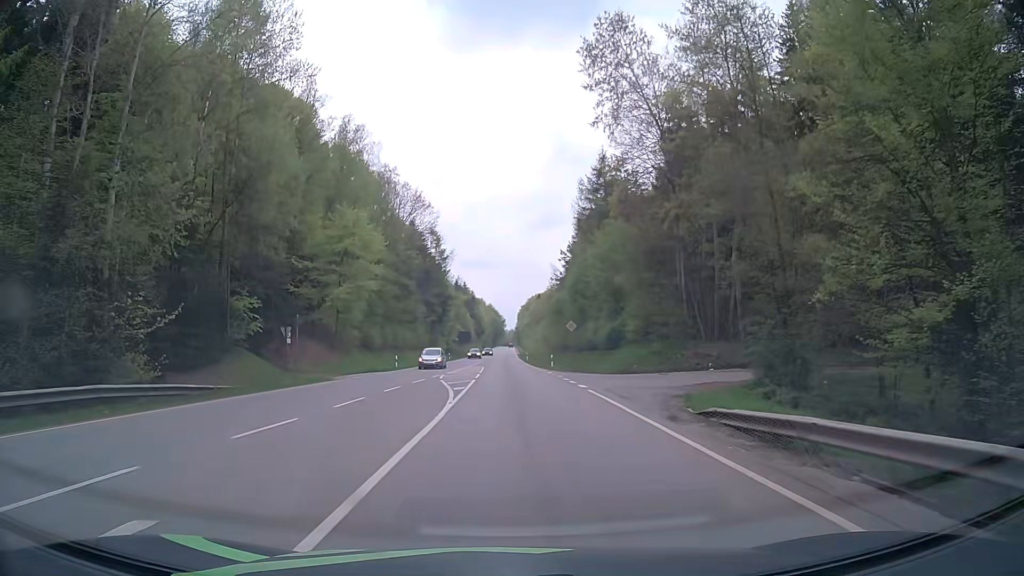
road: secondary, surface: asphalt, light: Day
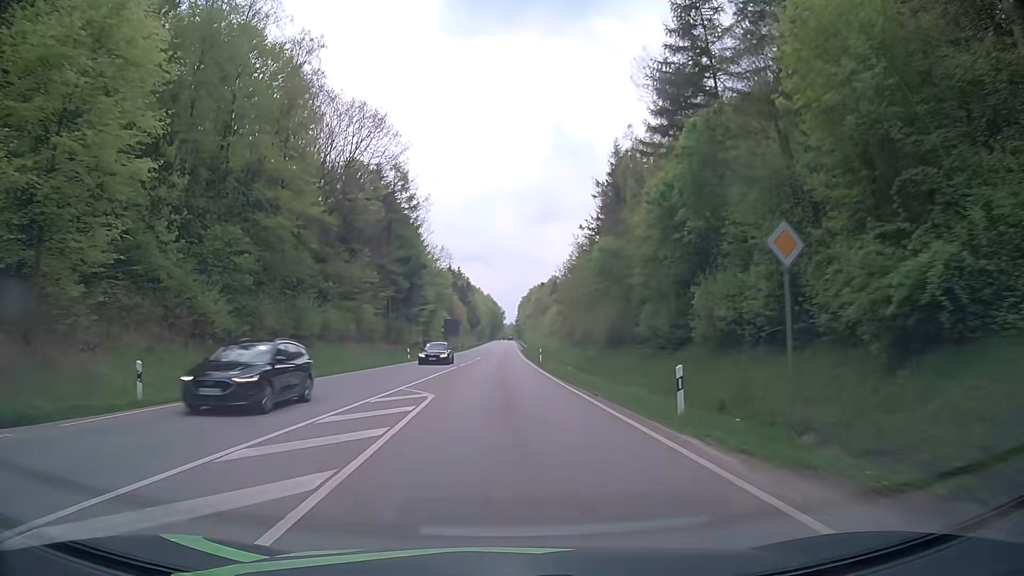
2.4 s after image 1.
(-0.2, +37.3) m; 0°
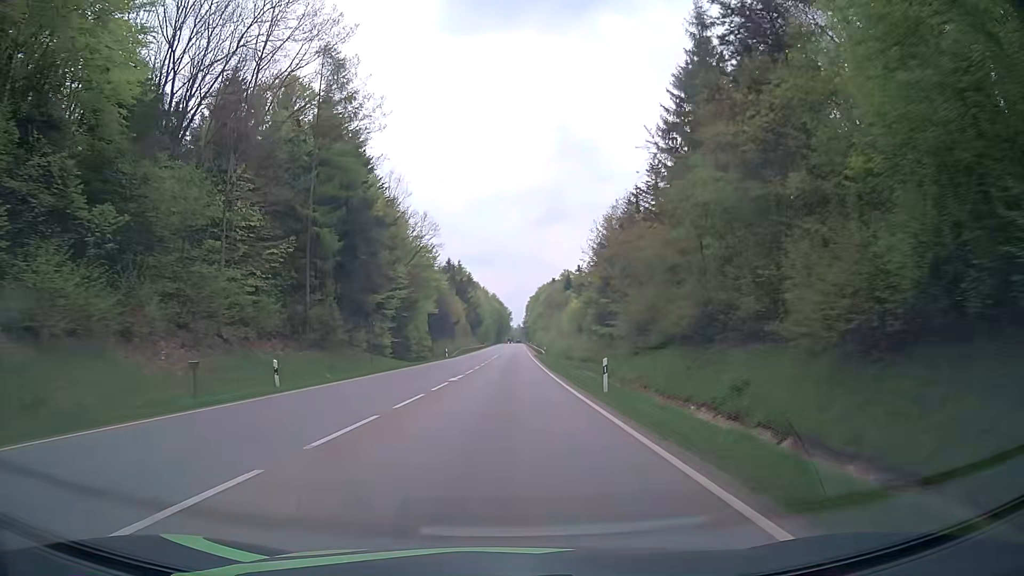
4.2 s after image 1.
(0.0, +32.3) m; 0°
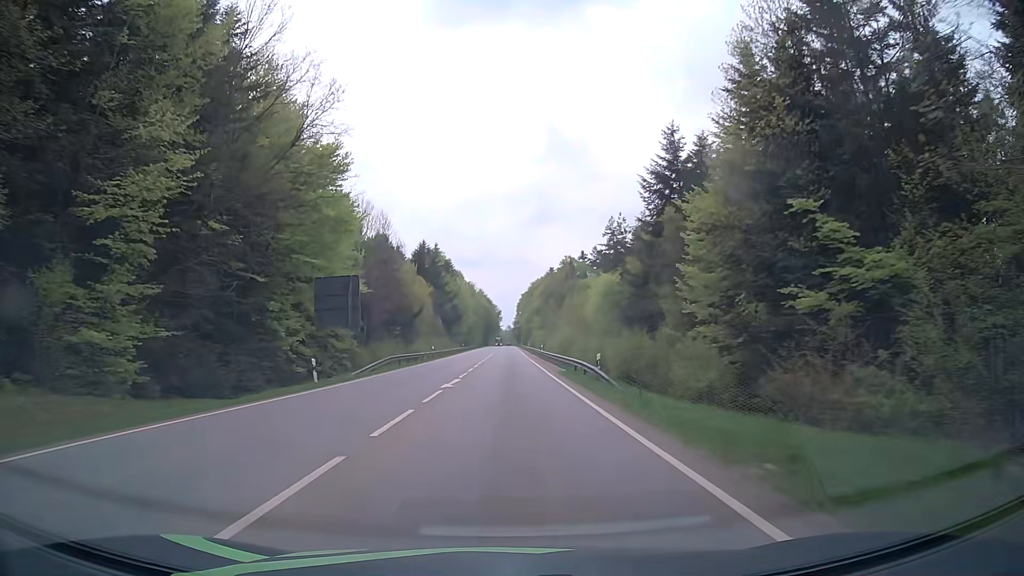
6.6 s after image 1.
(+0.2, +47.0) m; +1°
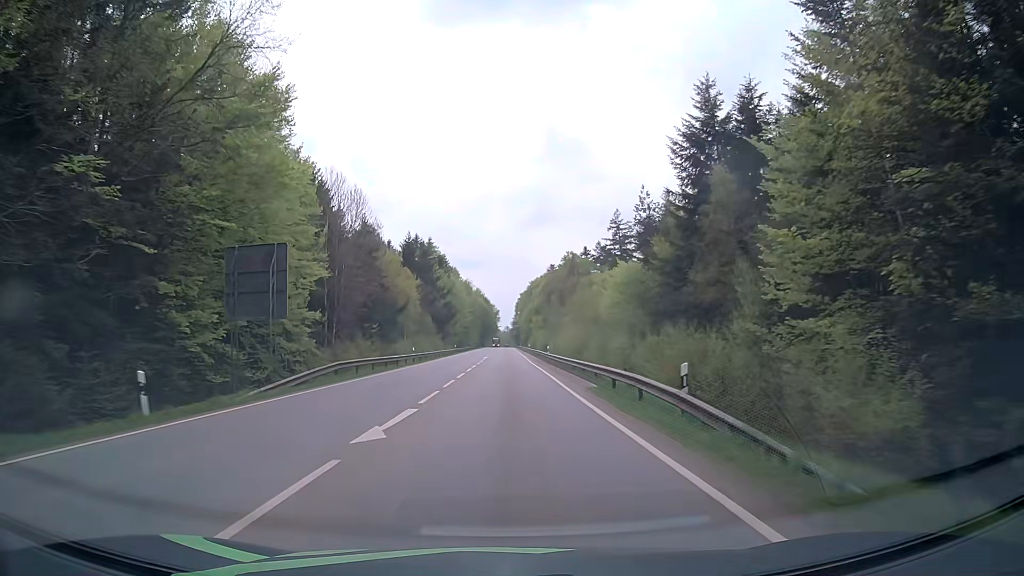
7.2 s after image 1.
(0.0, +12.3) m; 0°
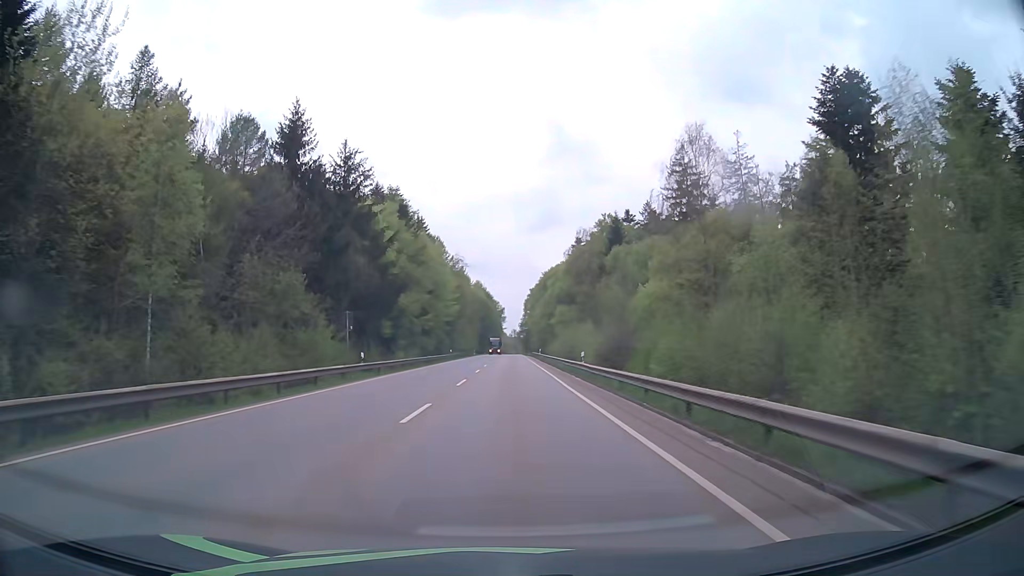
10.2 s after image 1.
(+0.2, +64.5) m; -1°
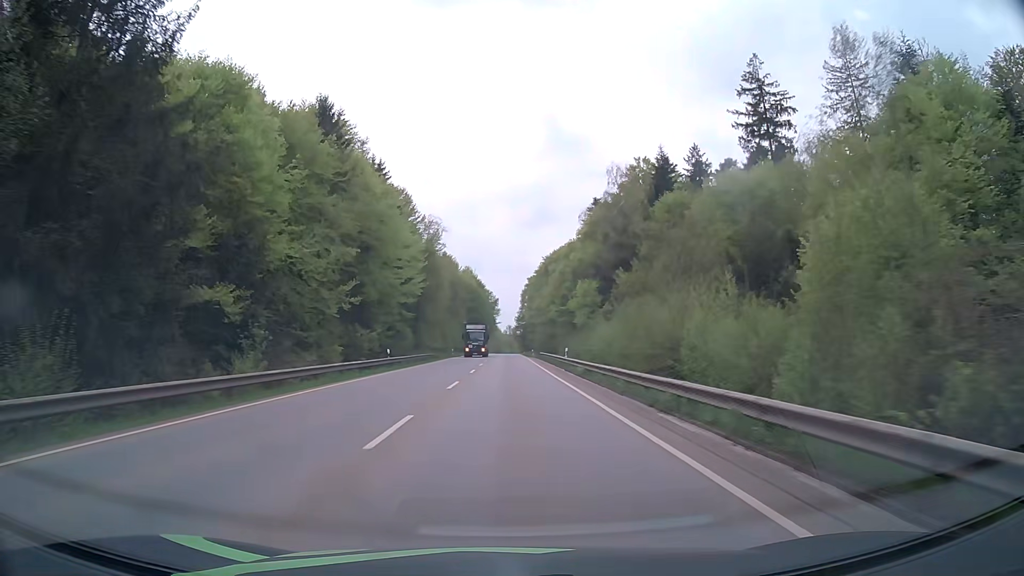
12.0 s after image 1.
(+0.3, +40.0) m; +1°
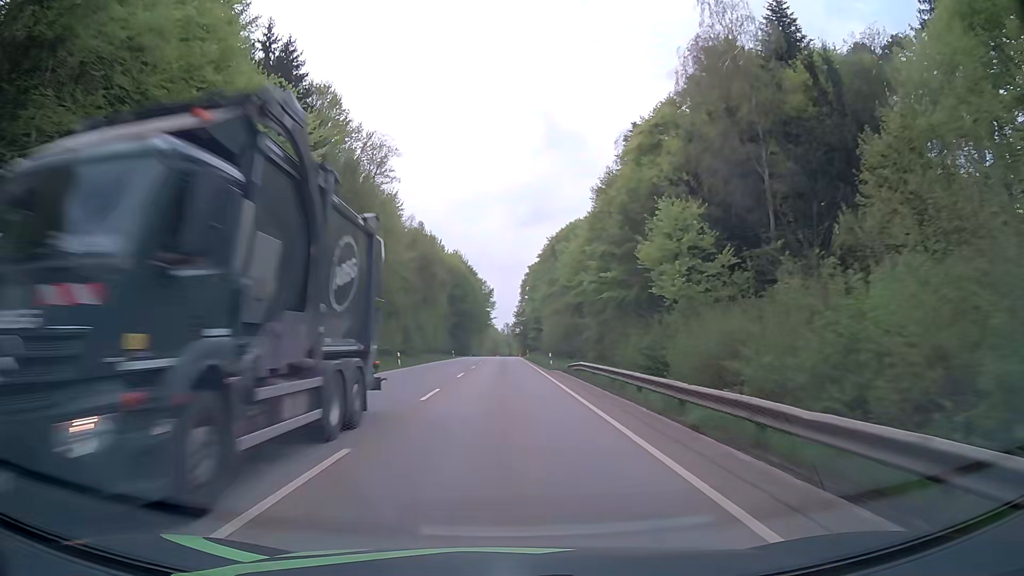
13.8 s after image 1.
(+0.1, +40.5) m; 0°
(0, +10) (0, +20) (0, +30) (0, +40) (-1, +50) (-1, +60) (-1, +70) (-1, +80) (-1, +90) (-1, +100) m
